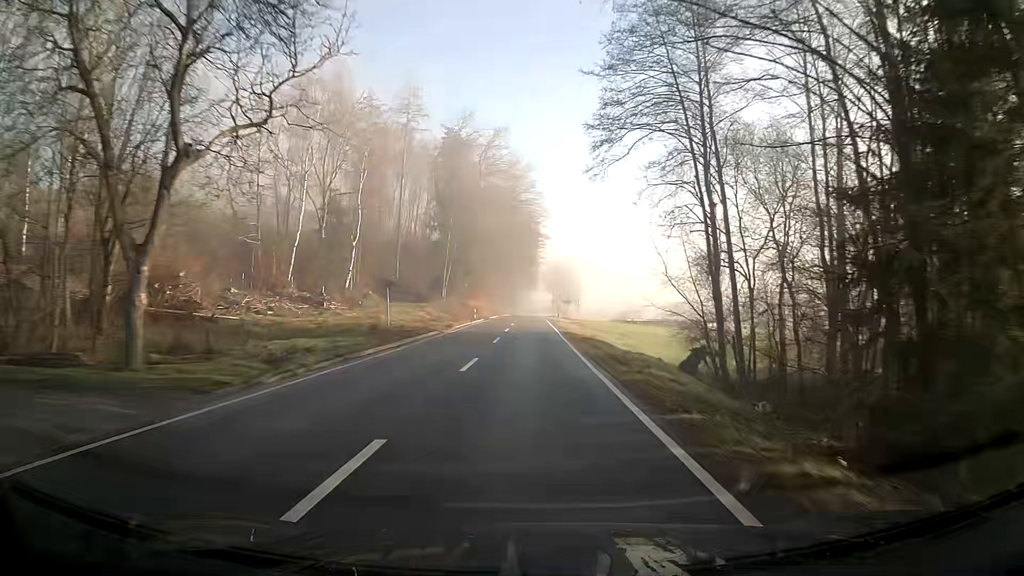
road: secondary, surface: asphalt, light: Day
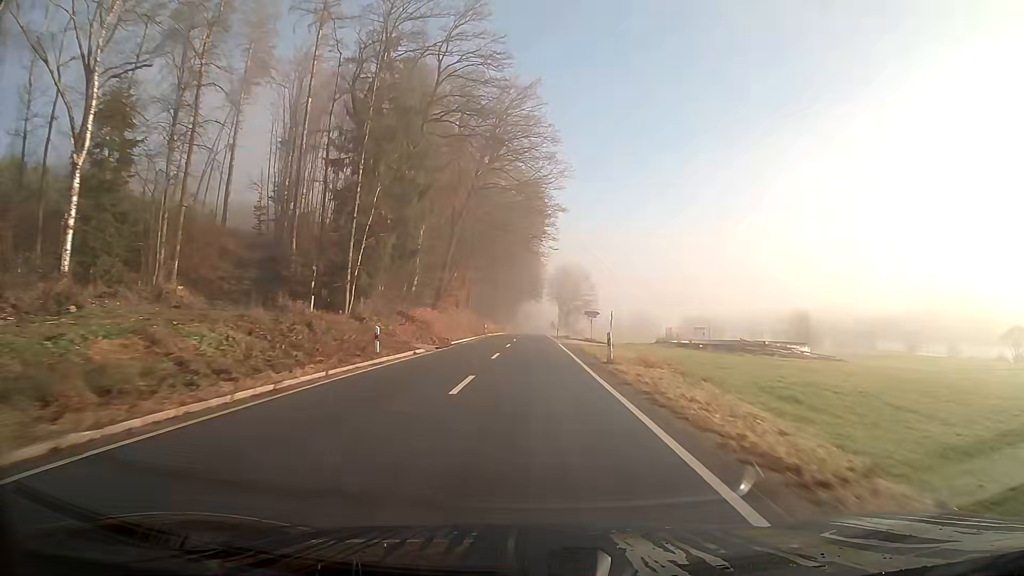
(0.0, +38.8) m; 0°
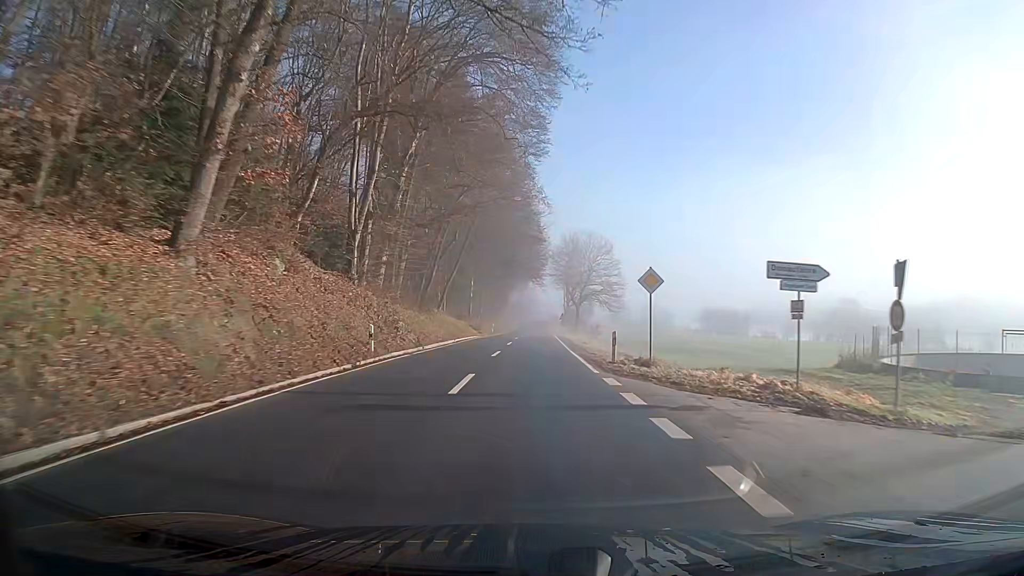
(+0.3, +48.4) m; +1°
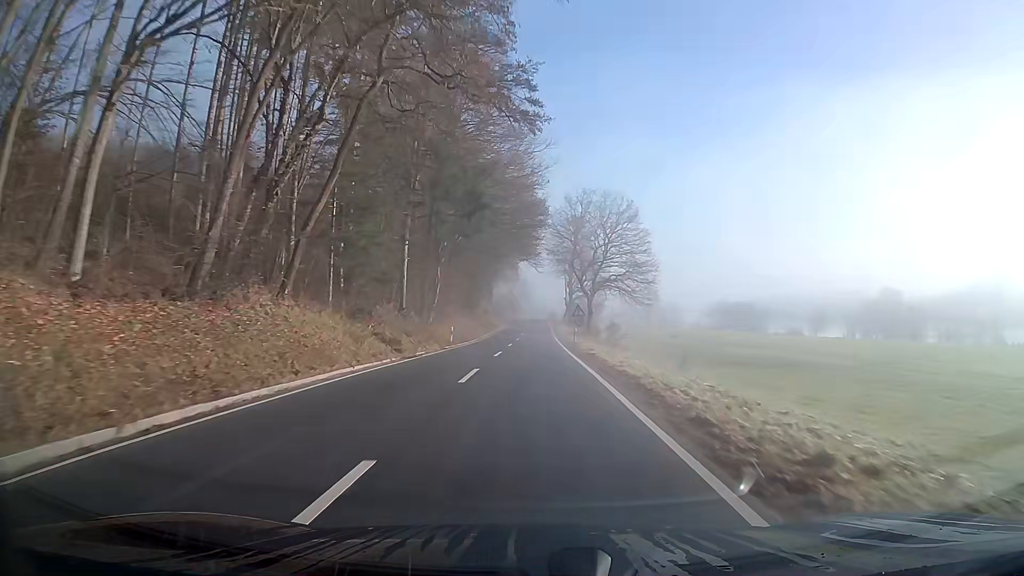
(0.0, +33.1) m; 0°
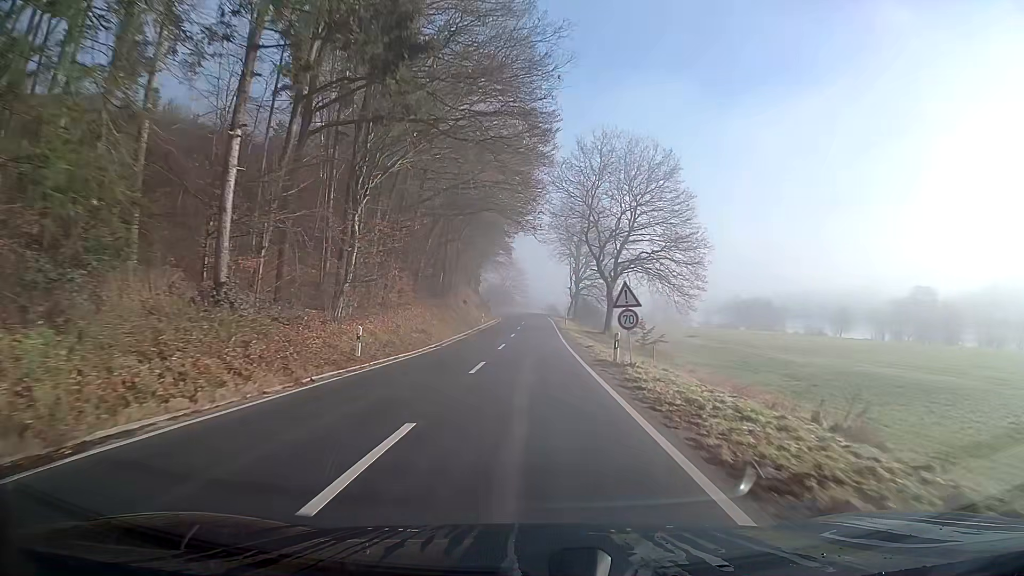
(0.0, +21.7) m; 0°
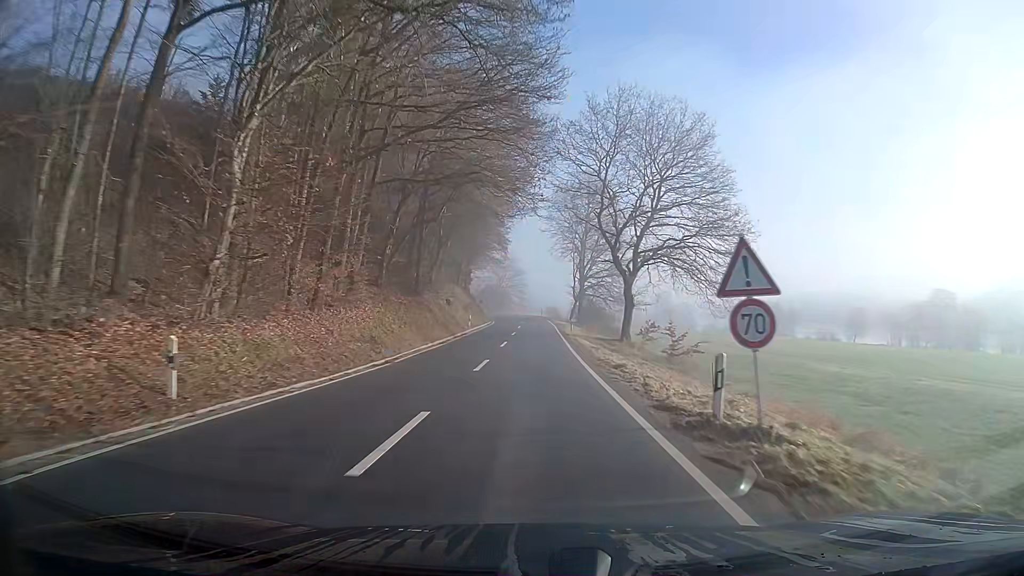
(0.0, +10.9) m; 0°
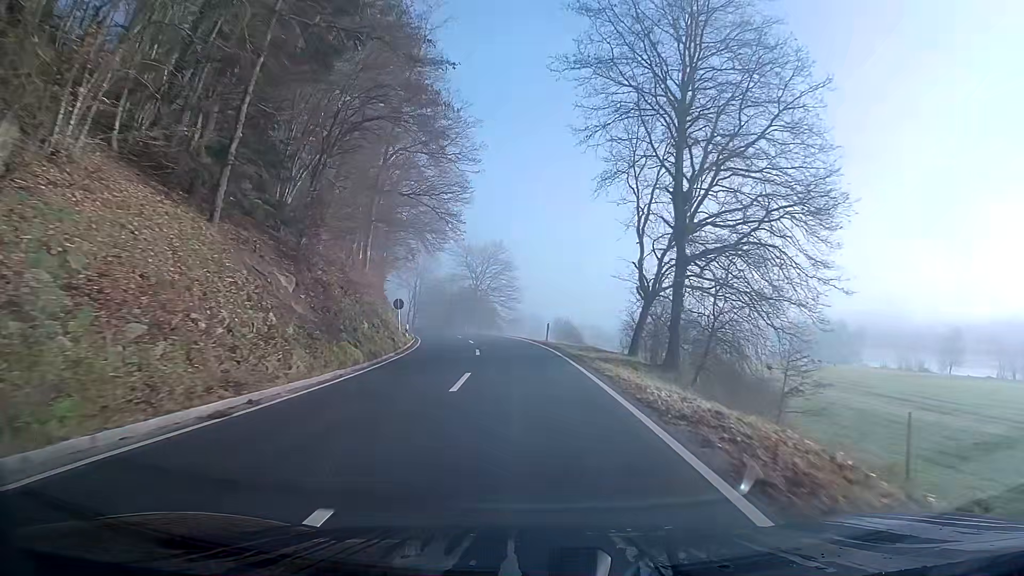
(+0.1, +53.1) m; -1°
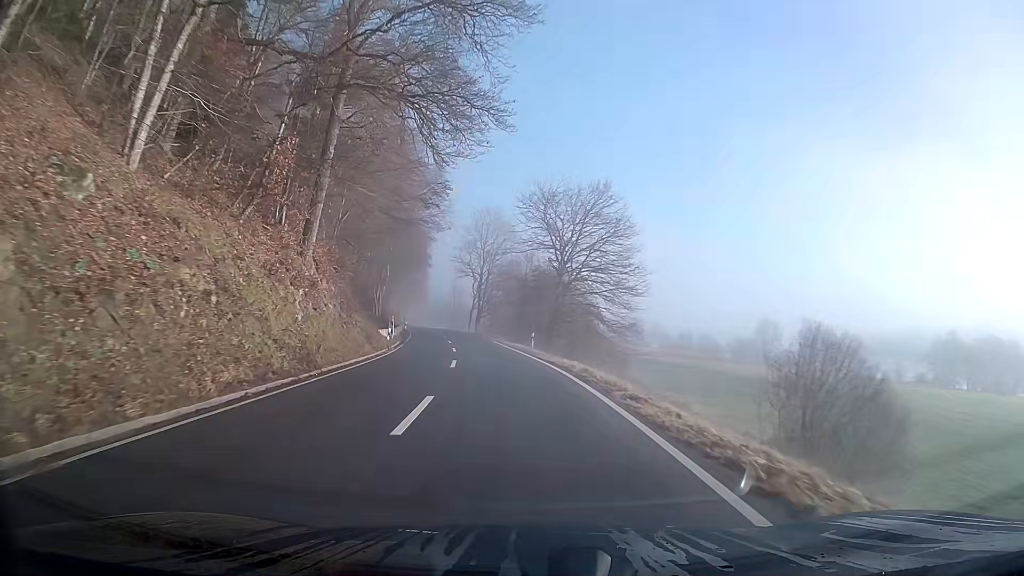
(-2.4, +40.9) m; -8°
